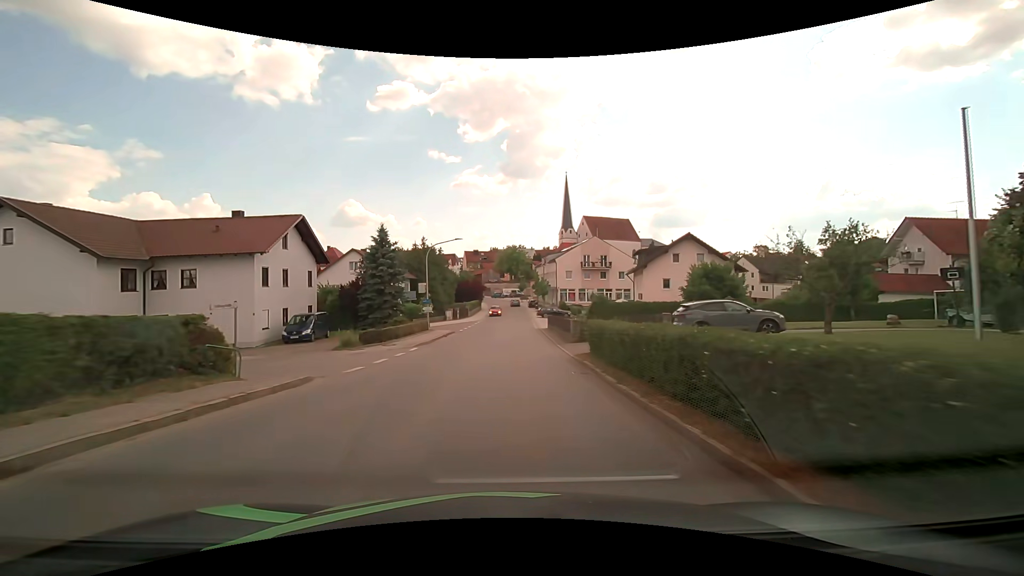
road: tertiary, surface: asphalt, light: Day
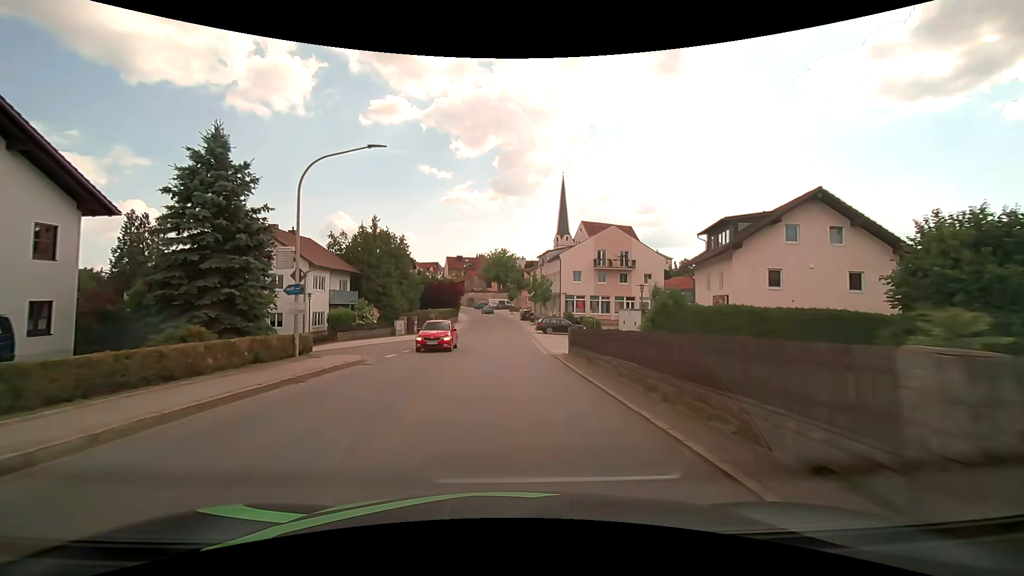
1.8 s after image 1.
(+0.4, +22.7) m; +2°
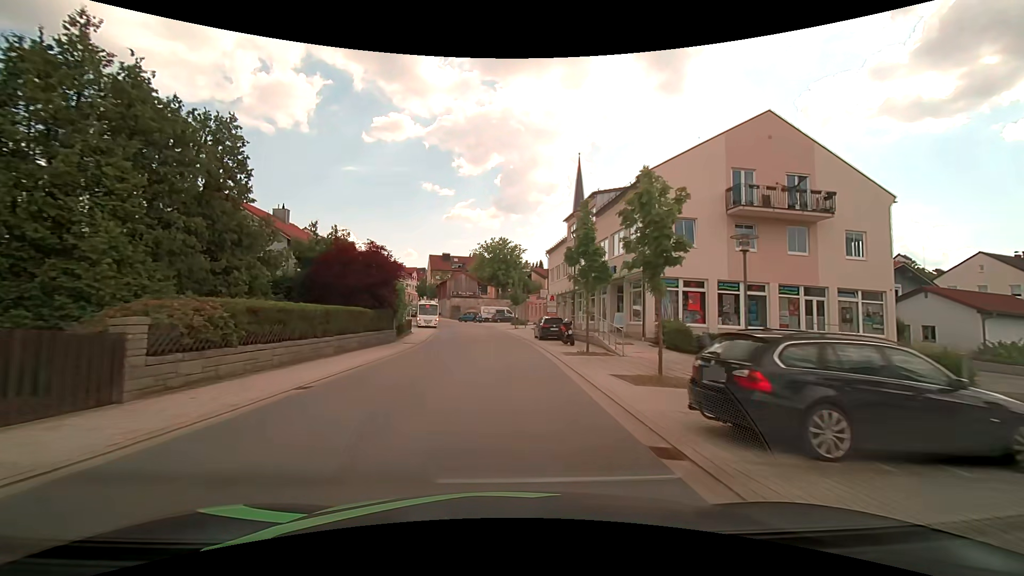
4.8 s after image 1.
(0.0, +37.8) m; 0°
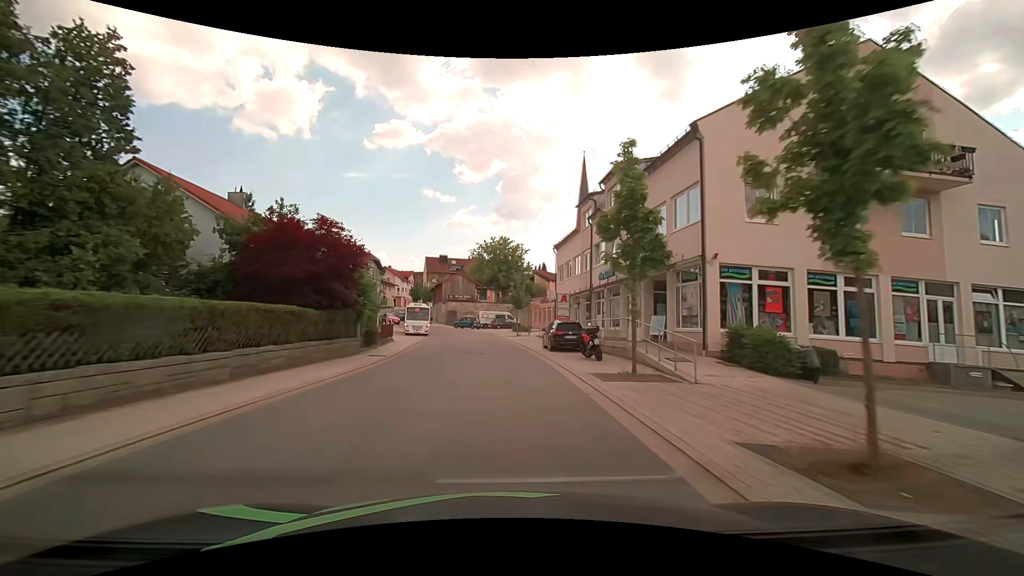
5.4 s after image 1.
(0.0, +7.2) m; 0°
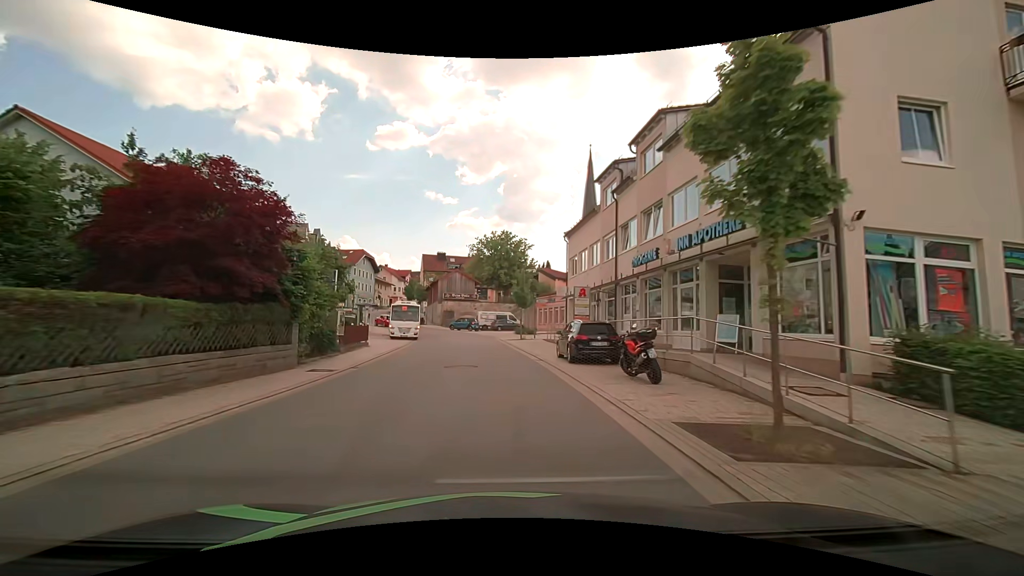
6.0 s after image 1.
(0.0, +6.7) m; 0°
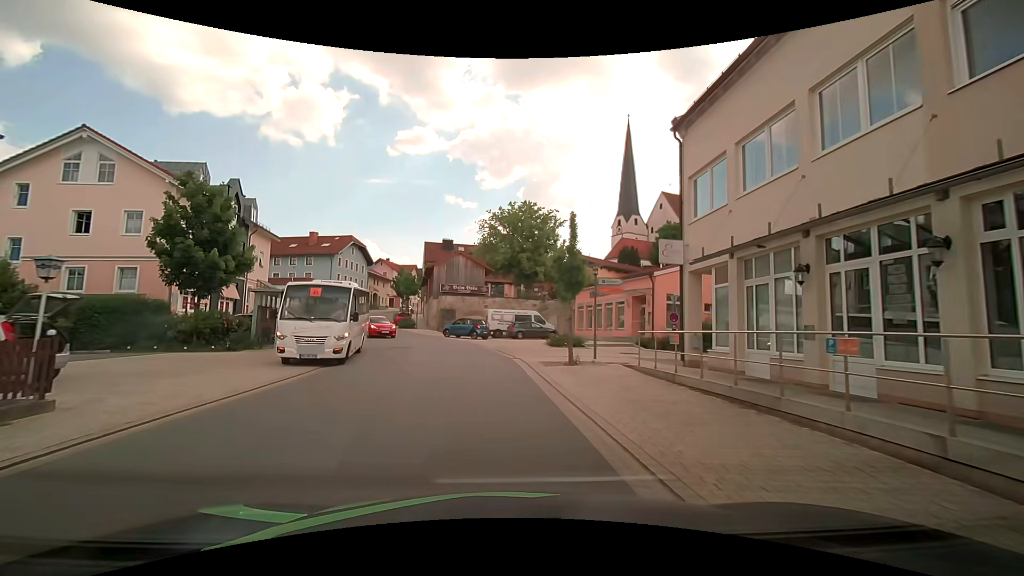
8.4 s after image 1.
(-0.4, +20.6) m; -3°
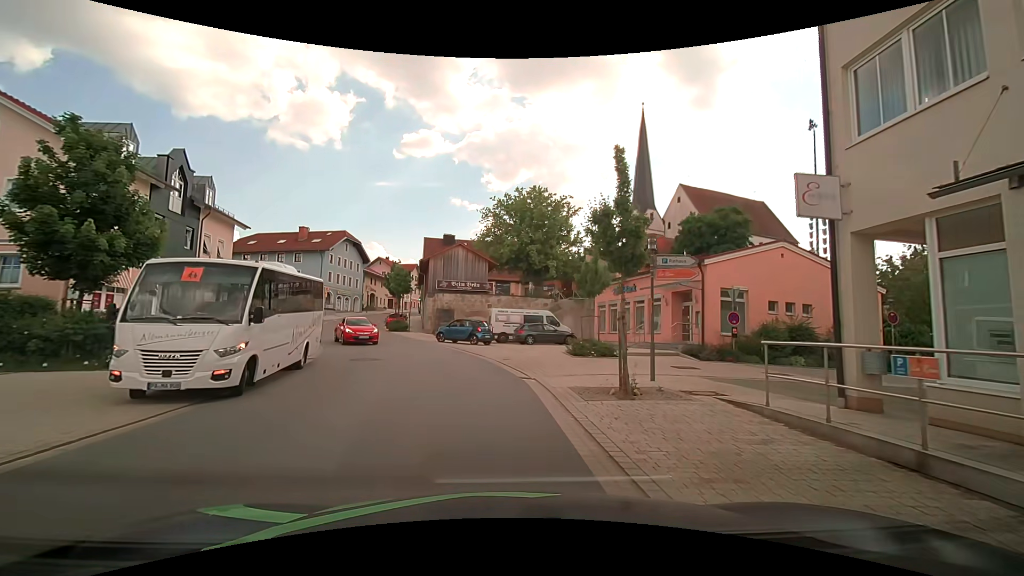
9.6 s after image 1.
(+0.1, +6.7) m; +1°
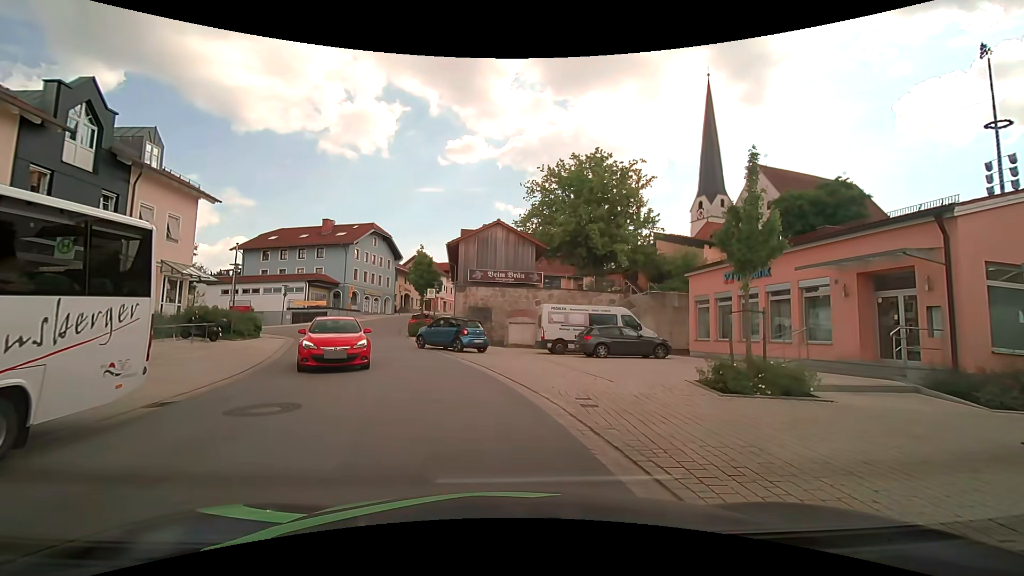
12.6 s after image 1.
(-0.5, +10.4) m; -6°
(0, +10) (-3, +20) (-6, +29) (-9, +39) (-11, +48) (-11, +58) (-11, +68) (-10, +78) (-8, +88) (-5, +98) m
